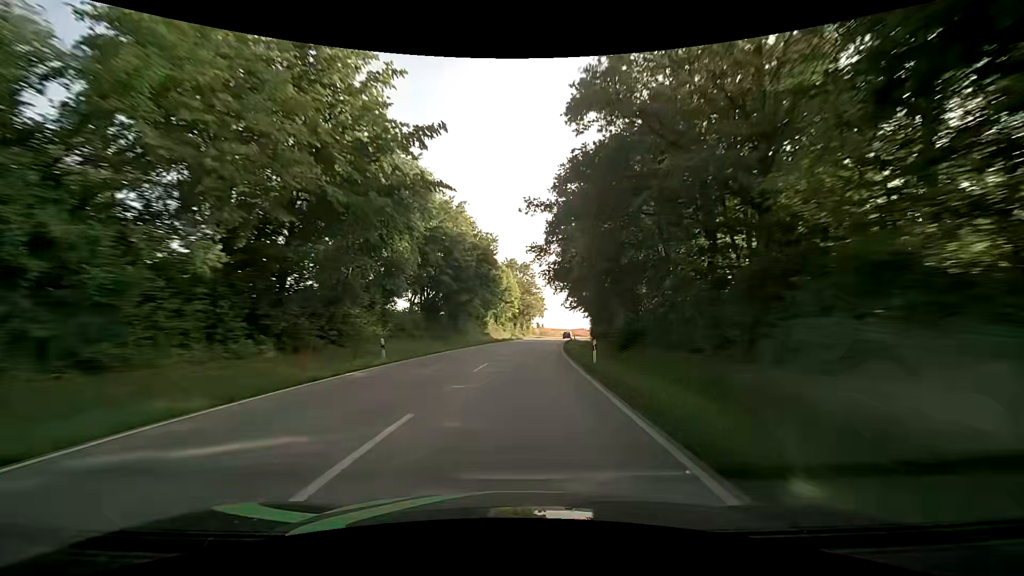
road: secondary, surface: asphalt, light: Day
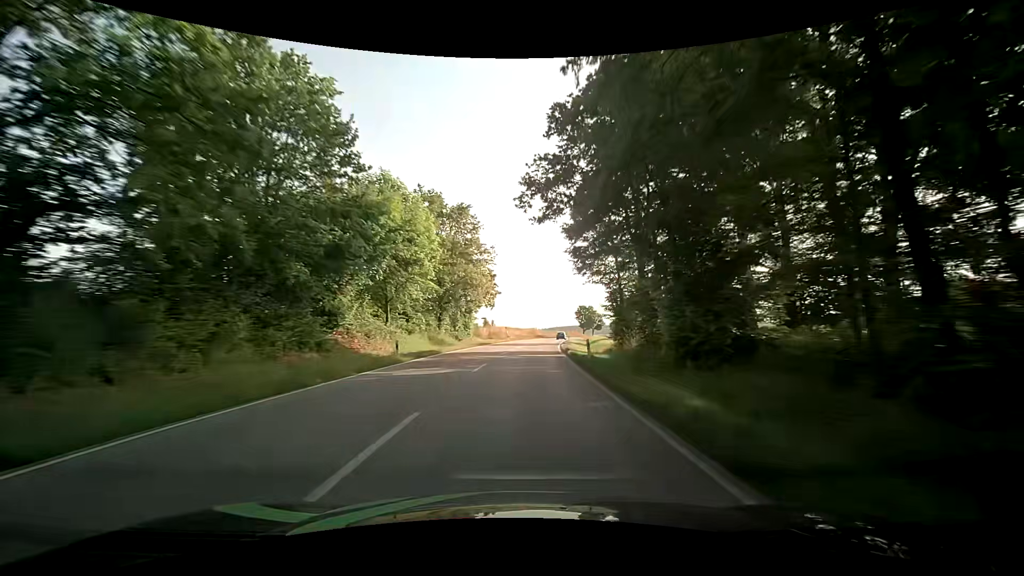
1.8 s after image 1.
(+2.9, +47.5) m; +6°
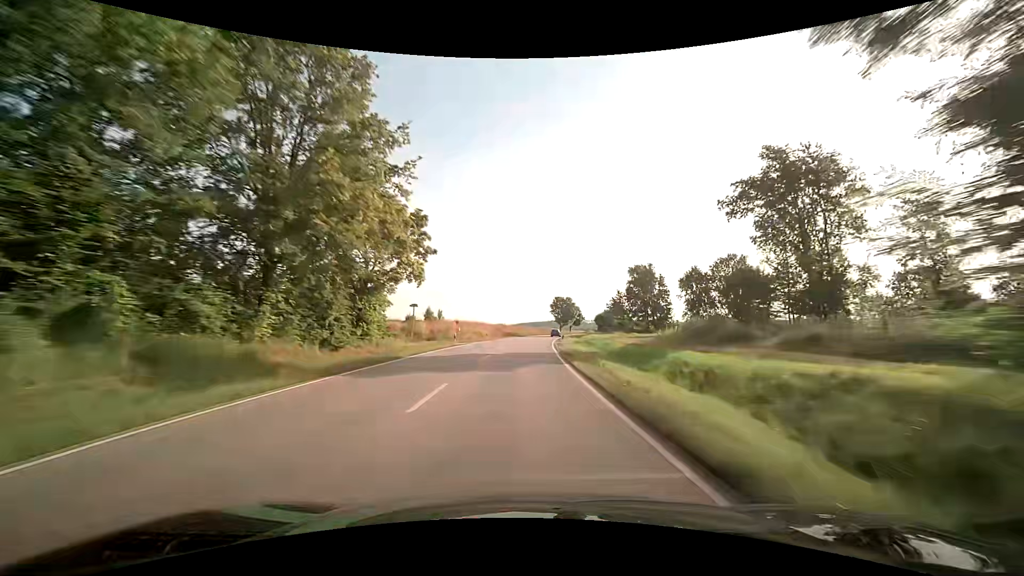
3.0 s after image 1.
(+1.2, +31.7) m; +4°
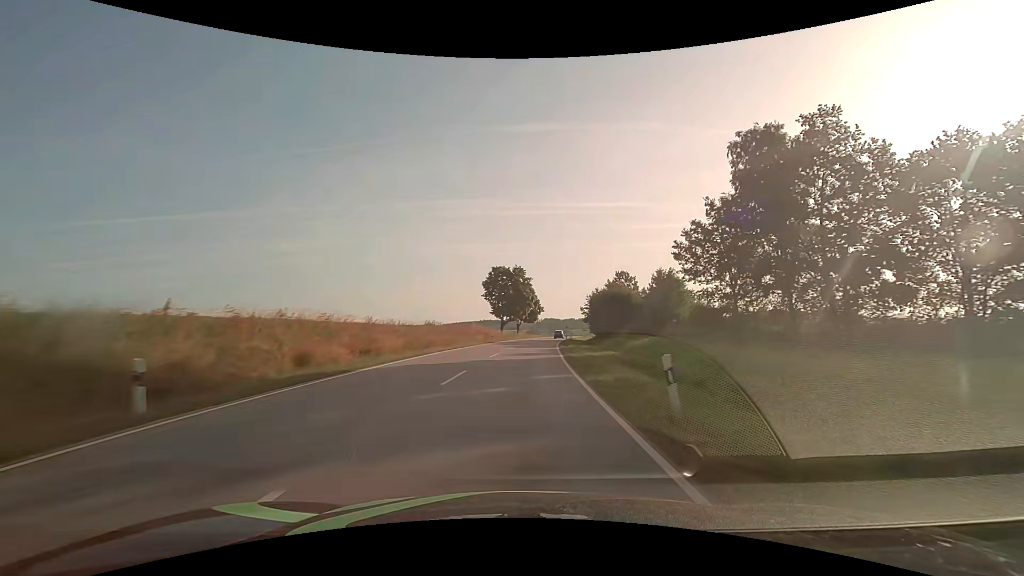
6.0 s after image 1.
(+5.6, +79.3) m; +8°
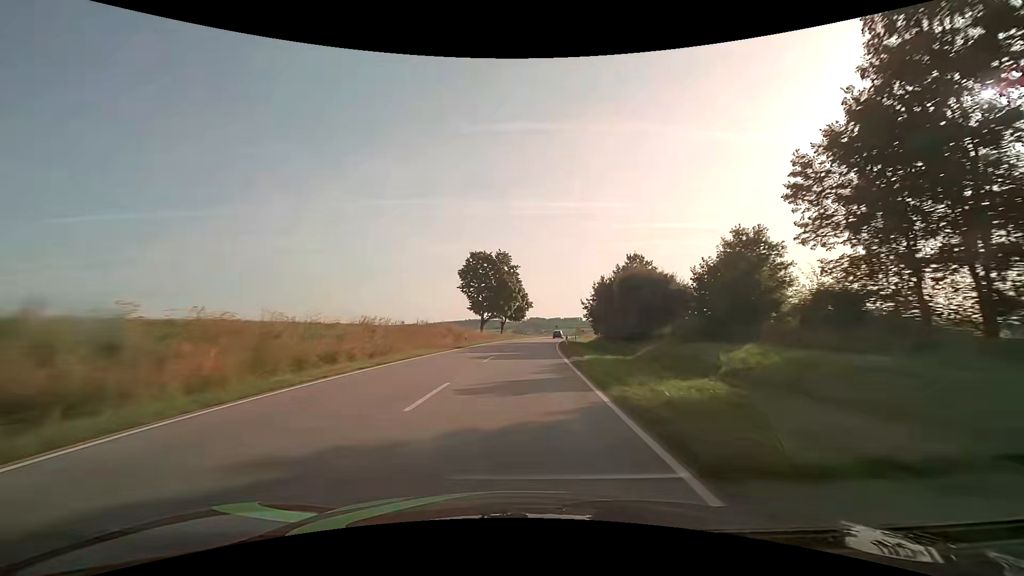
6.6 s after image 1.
(+0.3, +15.9) m; +2°
(0, +10) (0, +20) (+1, +30) (+1, +40) (+2, +50) (+3, +60) (+4, +70) (+6, +80) (+7, +90) (+9, +99) m
